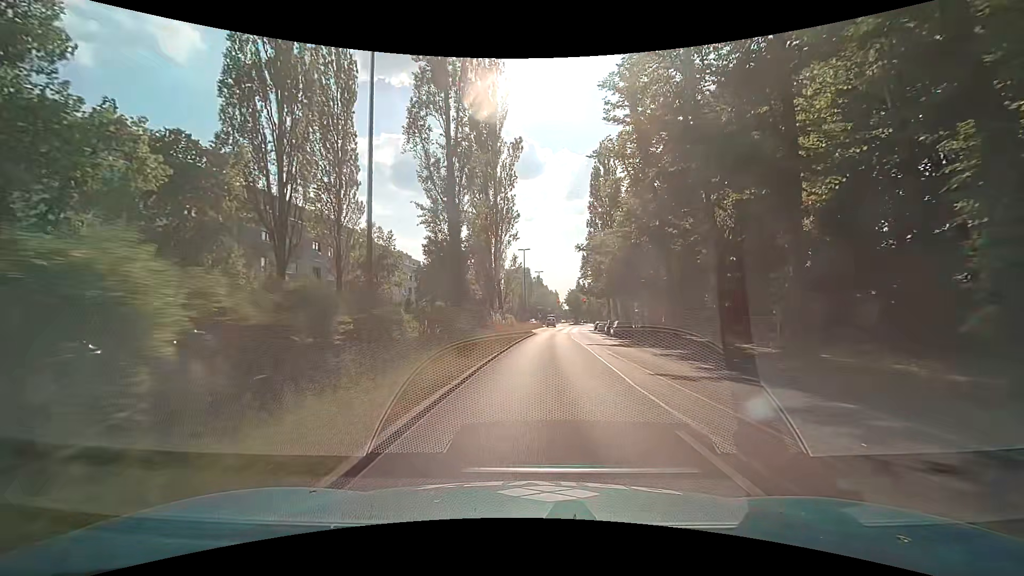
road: secondary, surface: asphalt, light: Day
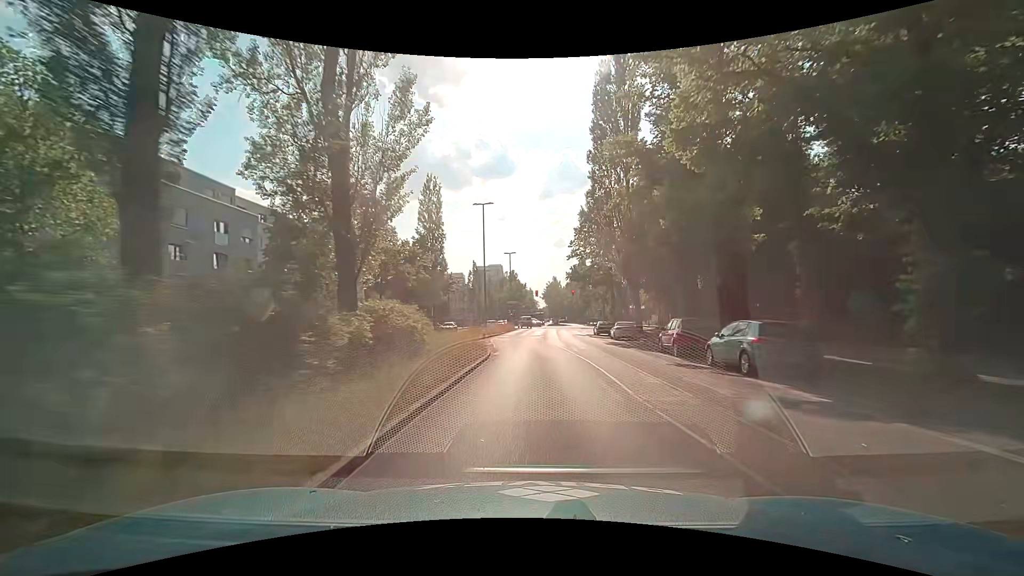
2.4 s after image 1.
(+0.9, +30.9) m; +3°
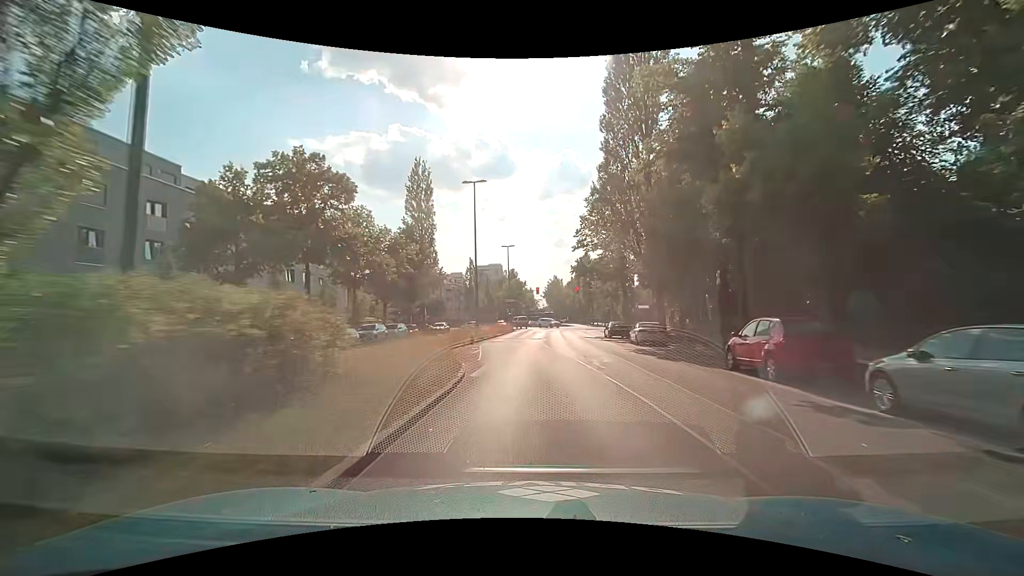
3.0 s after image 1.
(0.0, +7.7) m; 0°
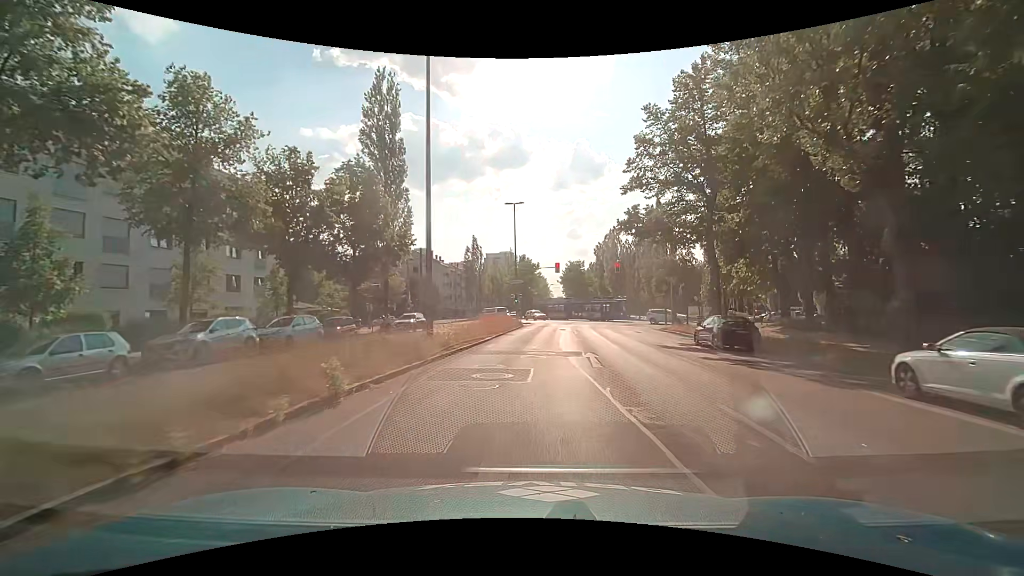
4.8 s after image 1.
(-0.1, +22.4) m; -1°
